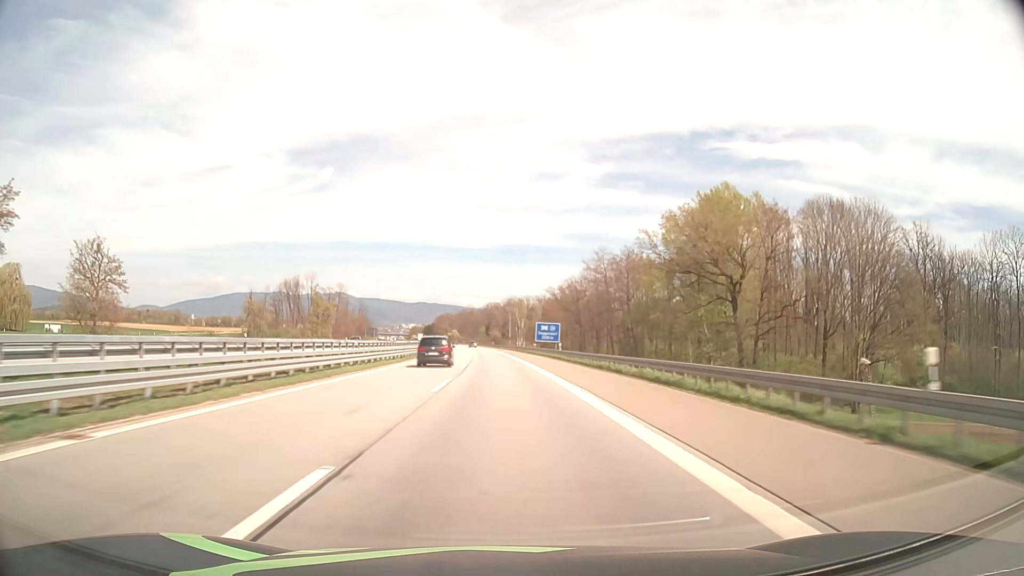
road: motorway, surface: asphalt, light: Day
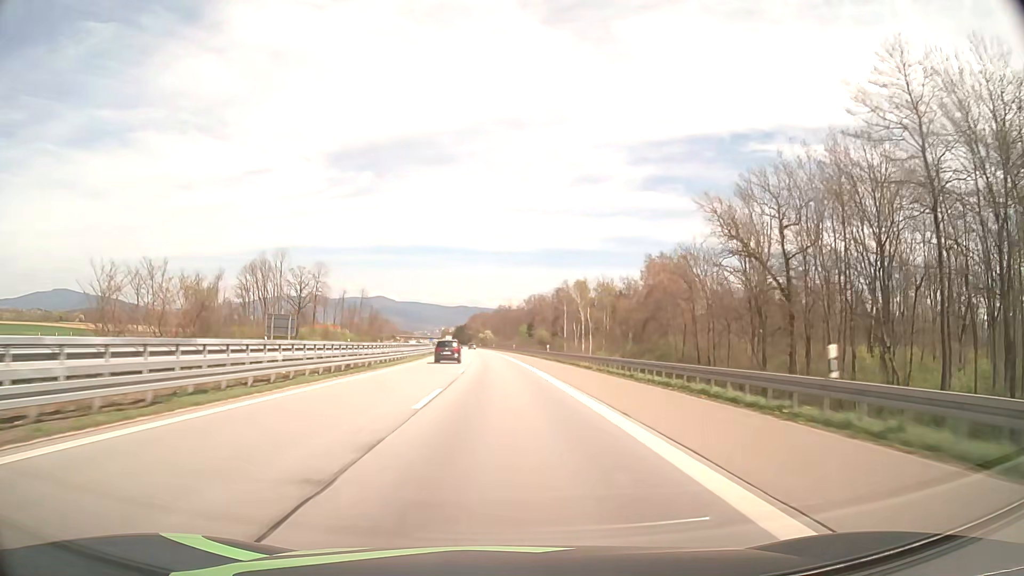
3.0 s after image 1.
(-3.0, +94.8) m; -3°
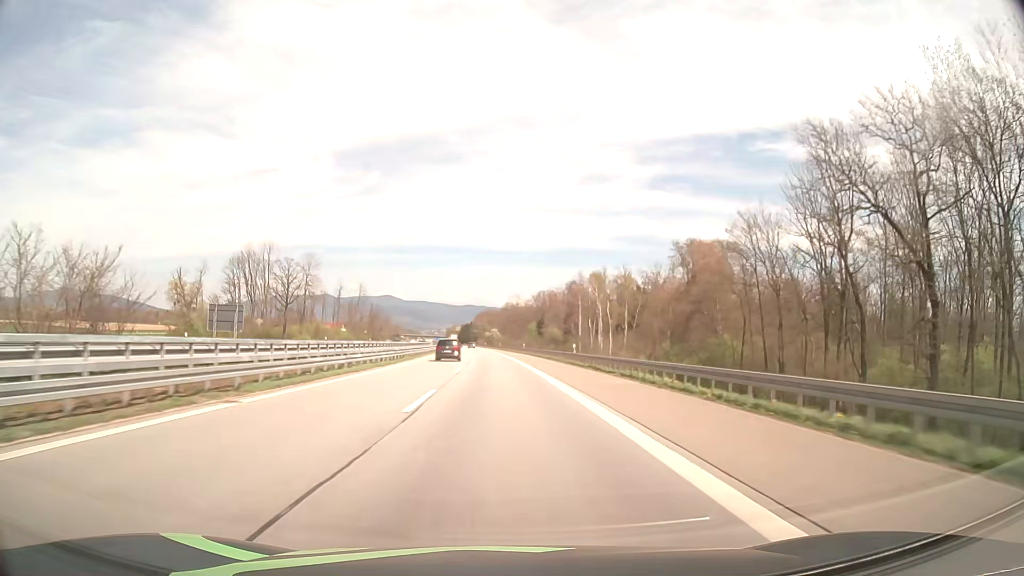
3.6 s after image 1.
(-0.1, +19.1) m; -1°
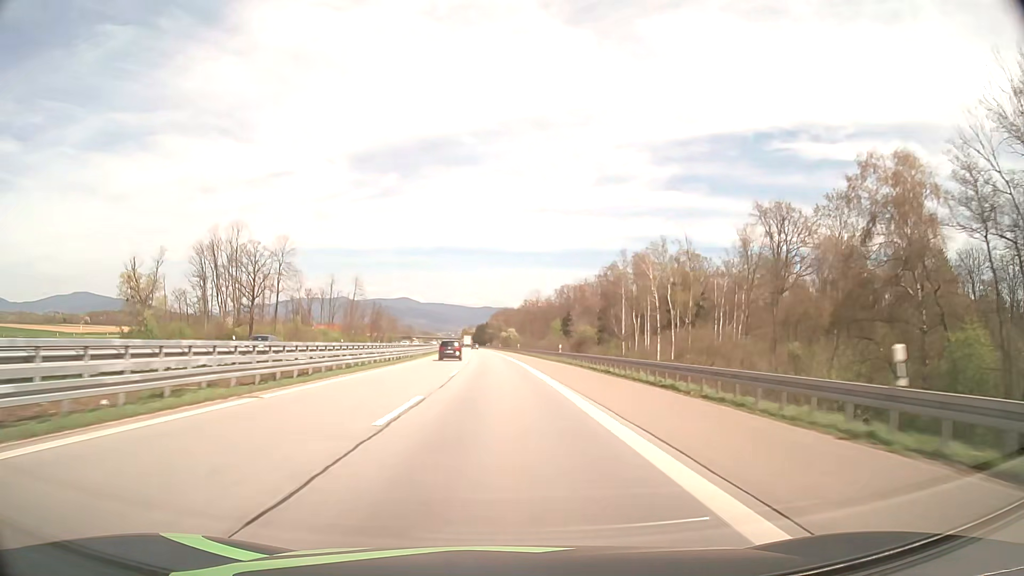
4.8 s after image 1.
(-0.4, +38.2) m; -1°
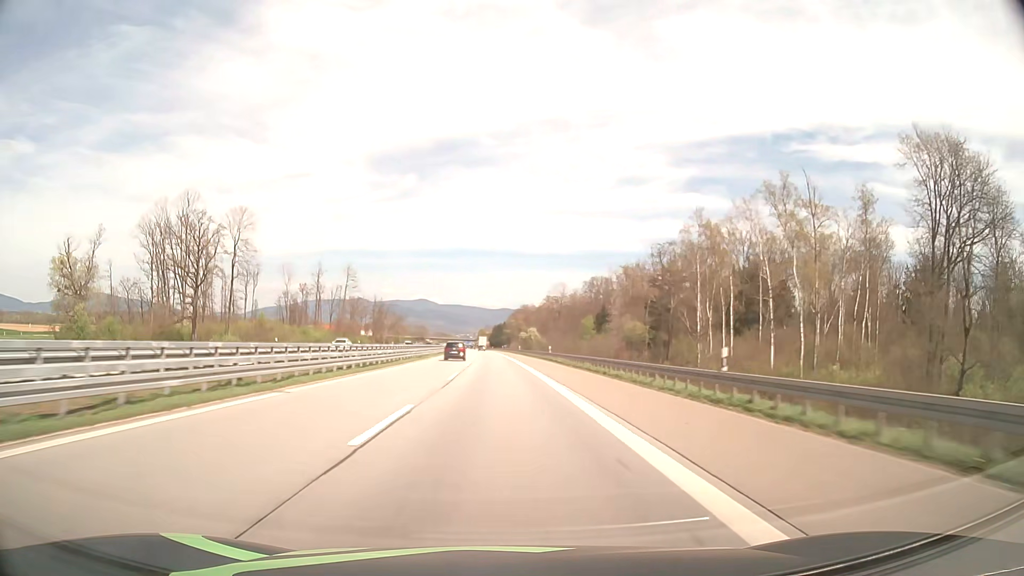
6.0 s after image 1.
(-0.5, +38.4) m; -2°
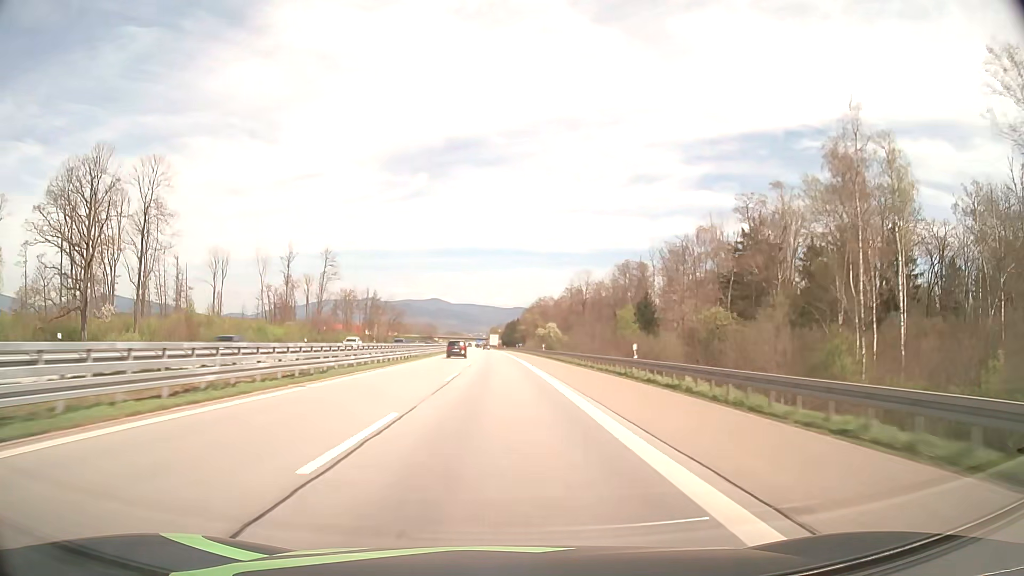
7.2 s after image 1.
(-0.4, +38.4) m; -1°
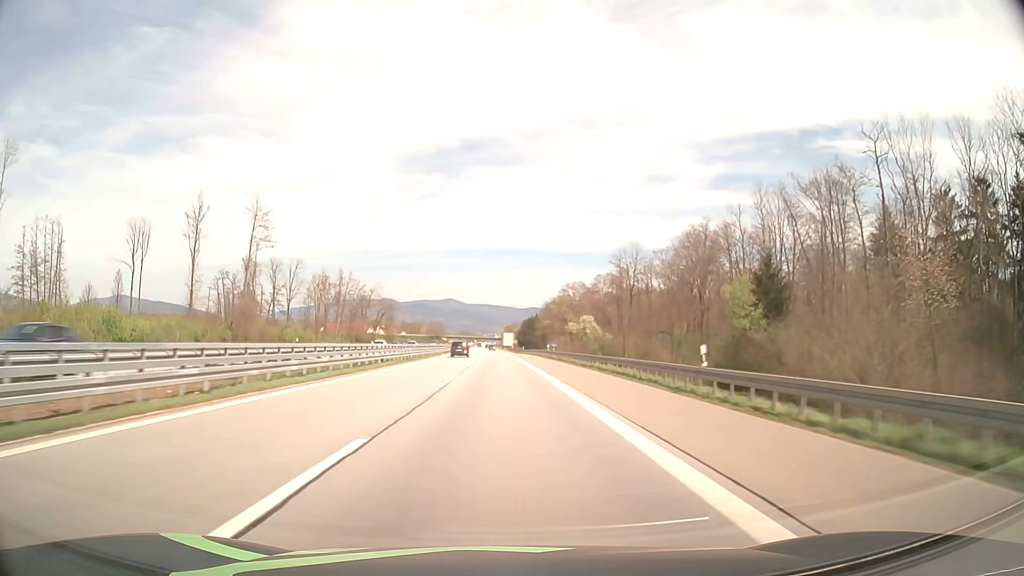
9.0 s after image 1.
(-0.7, +57.6) m; -1°
(0, +10) (0, +20) (0, +30) (0, +40) (0, +50) (-1, +60) (-1, +70) (-1, +80) (-1, +90) (-2, +100) m
